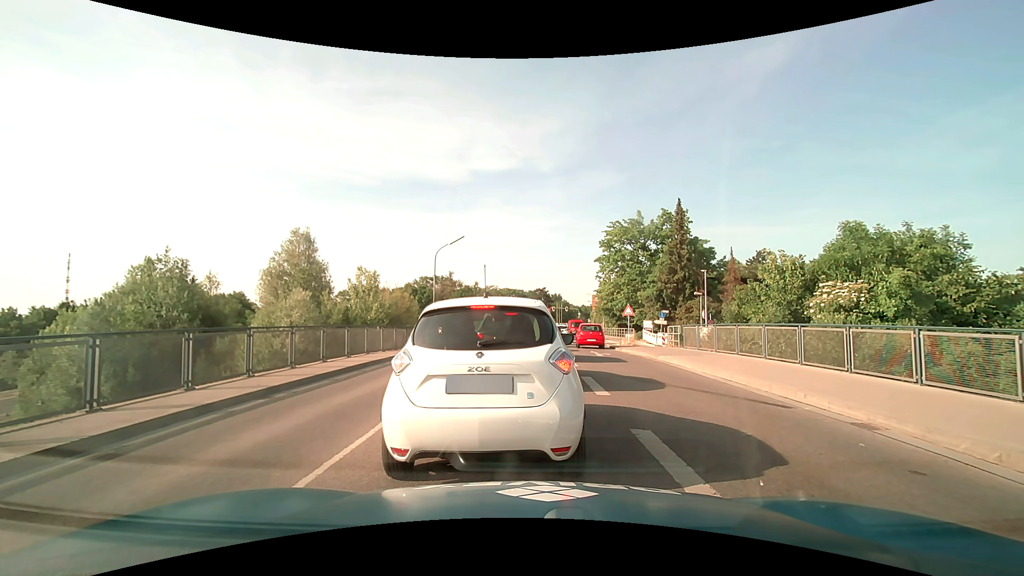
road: secondary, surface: asphalt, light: Day
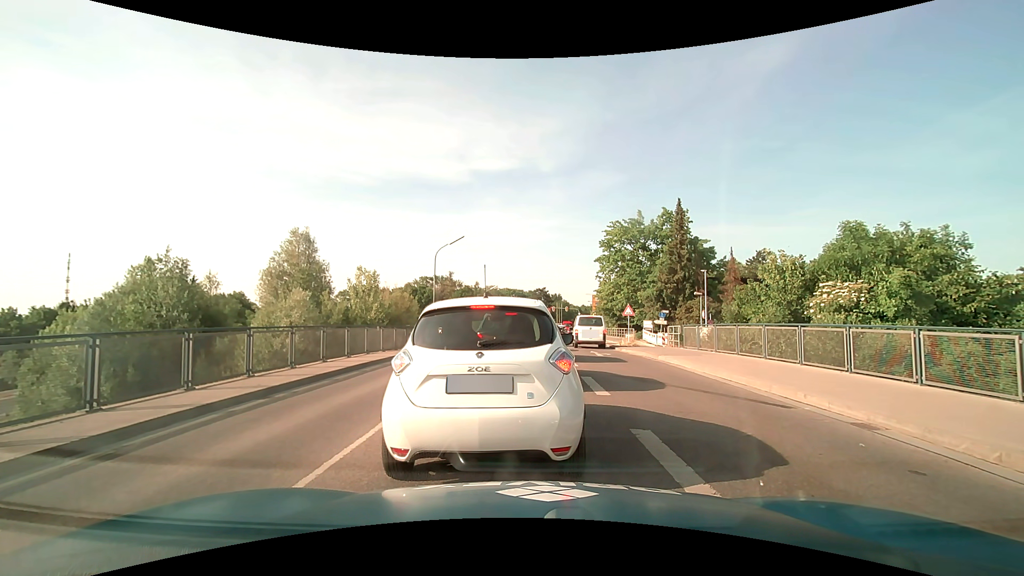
(0.0, 0.0) m; 0°
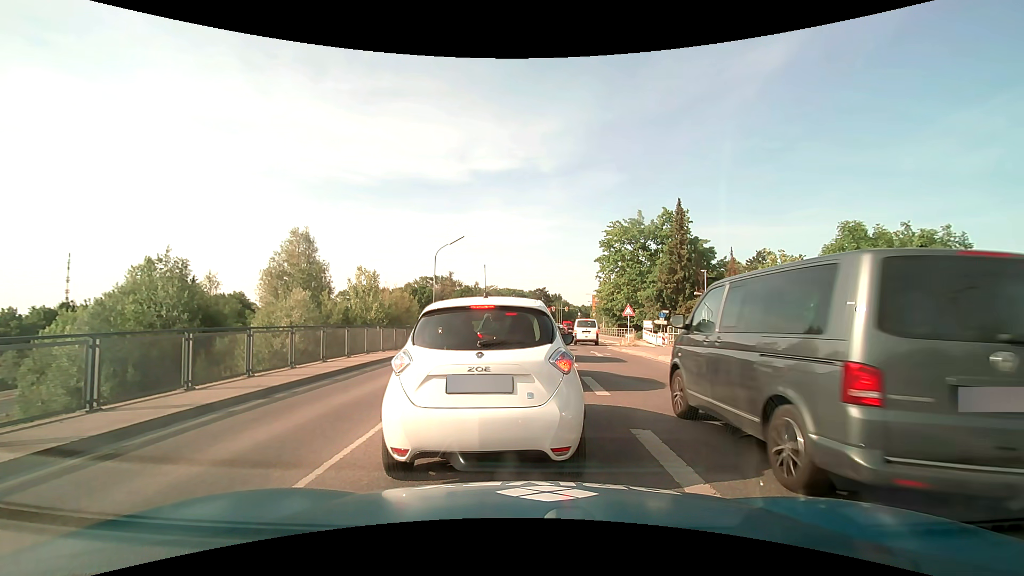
(0.0, 0.0) m; 0°
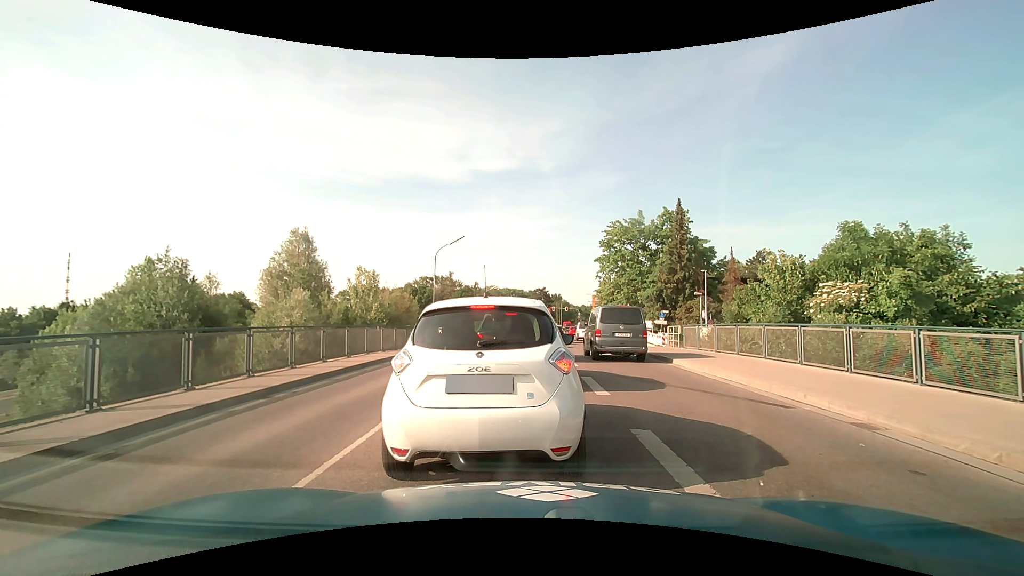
(0.0, 0.0) m; 0°
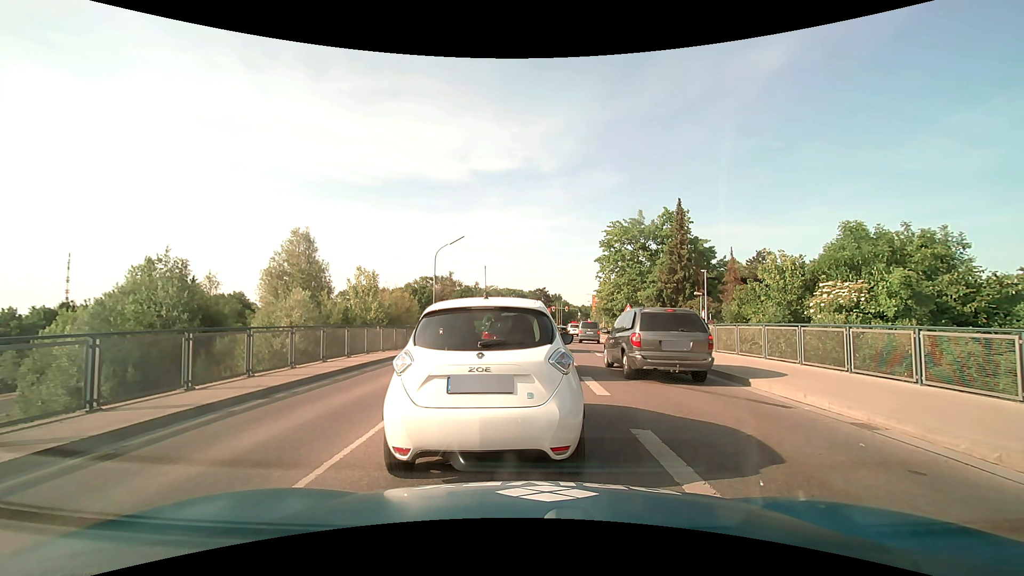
(0.0, 0.0) m; 0°
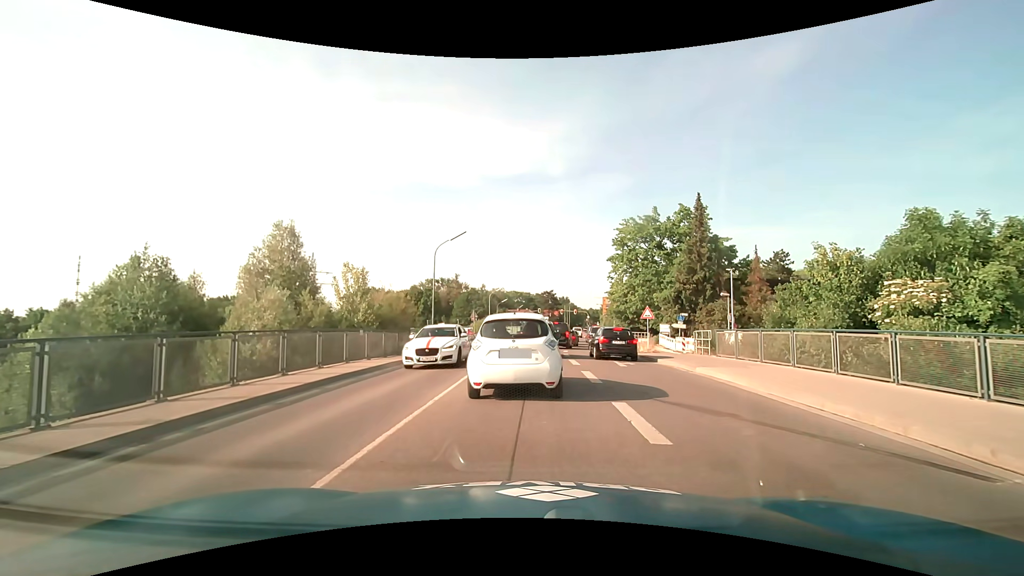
(0.0, +3.7) m; -1°
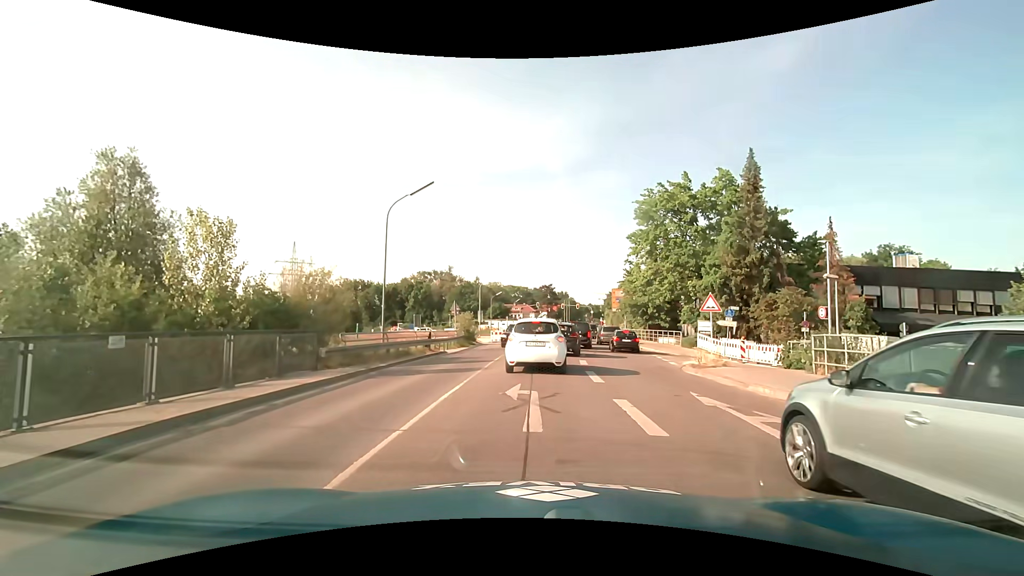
(+0.2, +11.7) m; +1°
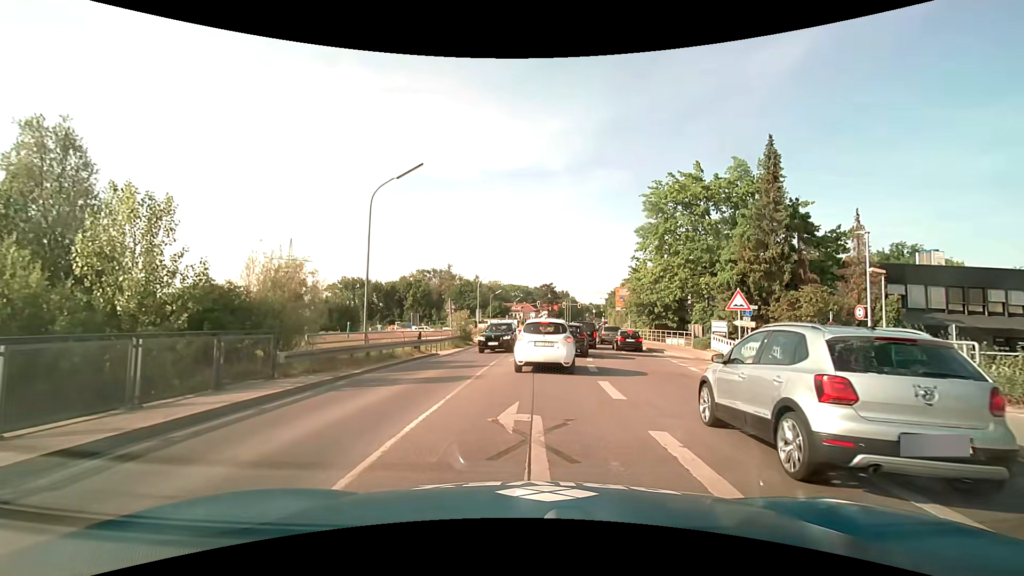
(0.0, +2.7) m; 0°
